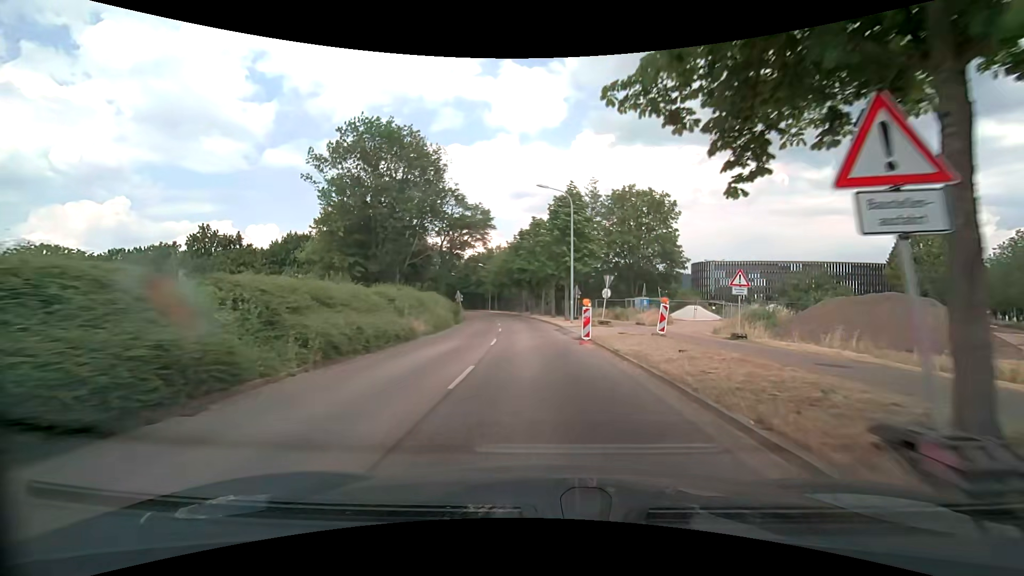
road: tertiary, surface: asphalt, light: Day
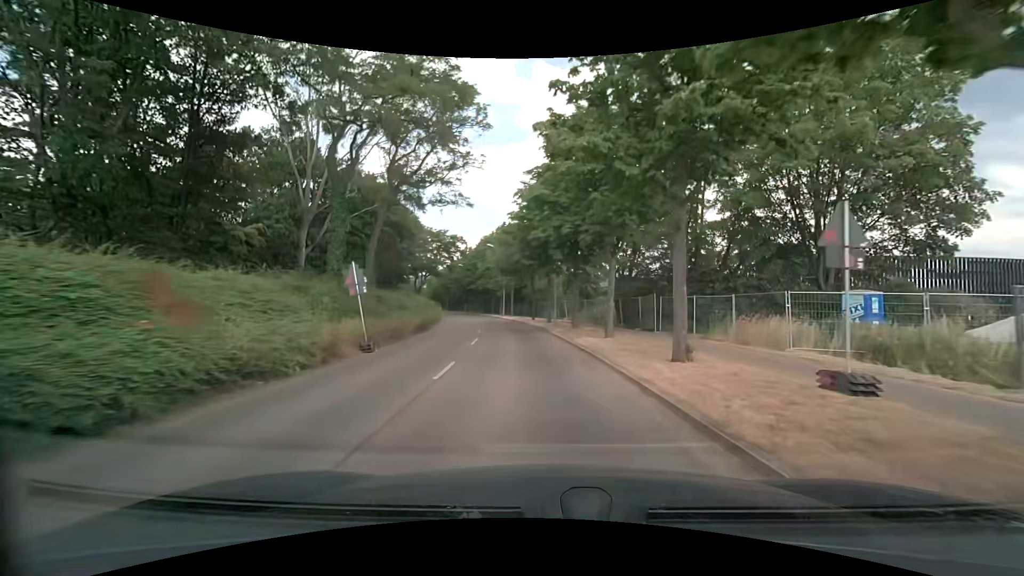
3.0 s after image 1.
(-1.4, +34.5) m; -4°
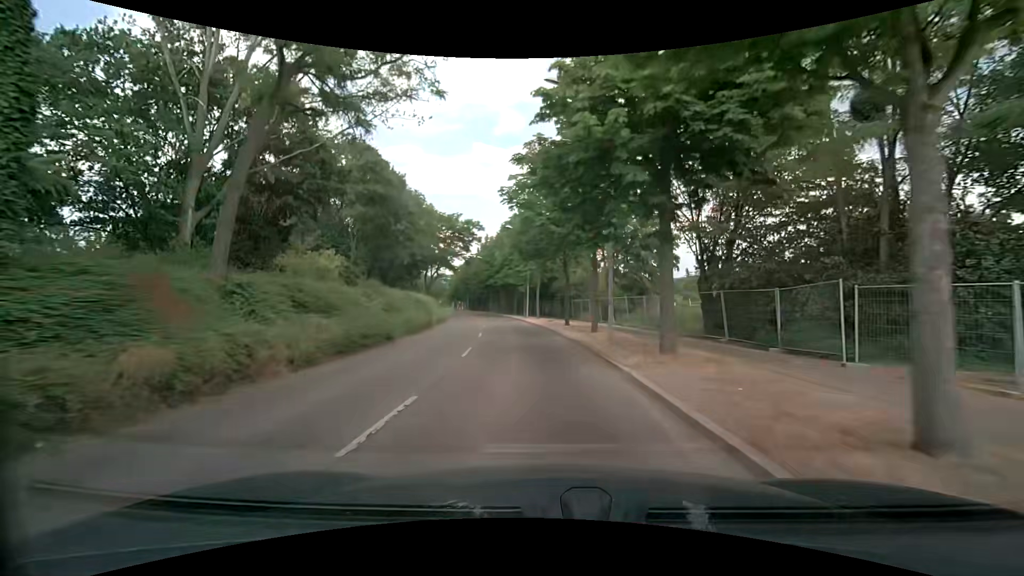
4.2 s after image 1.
(-0.3, +14.1) m; -3°
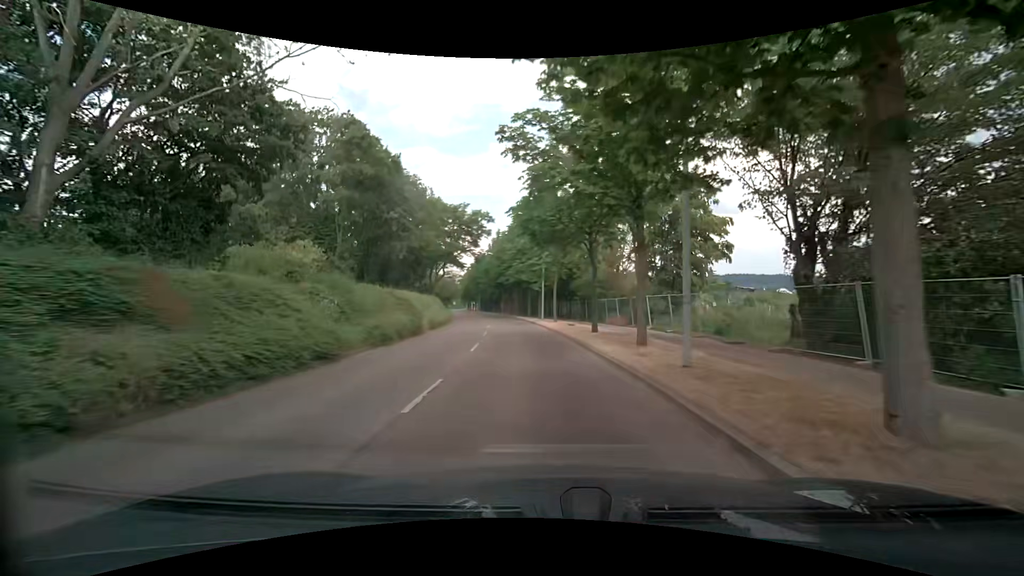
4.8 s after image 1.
(-0.1, +7.1) m; -2°
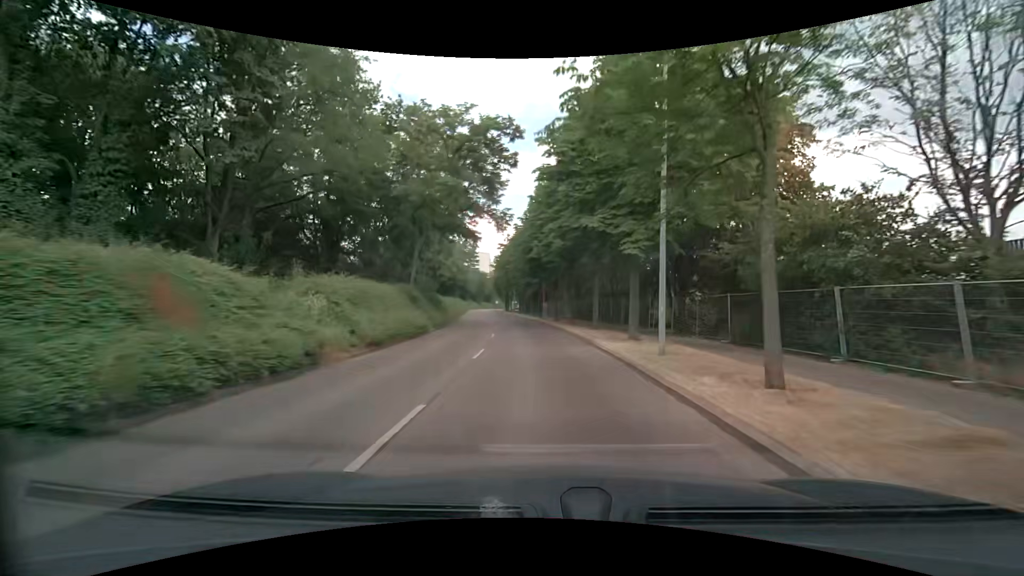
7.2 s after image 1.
(-1.8, +29.7) m; -6°
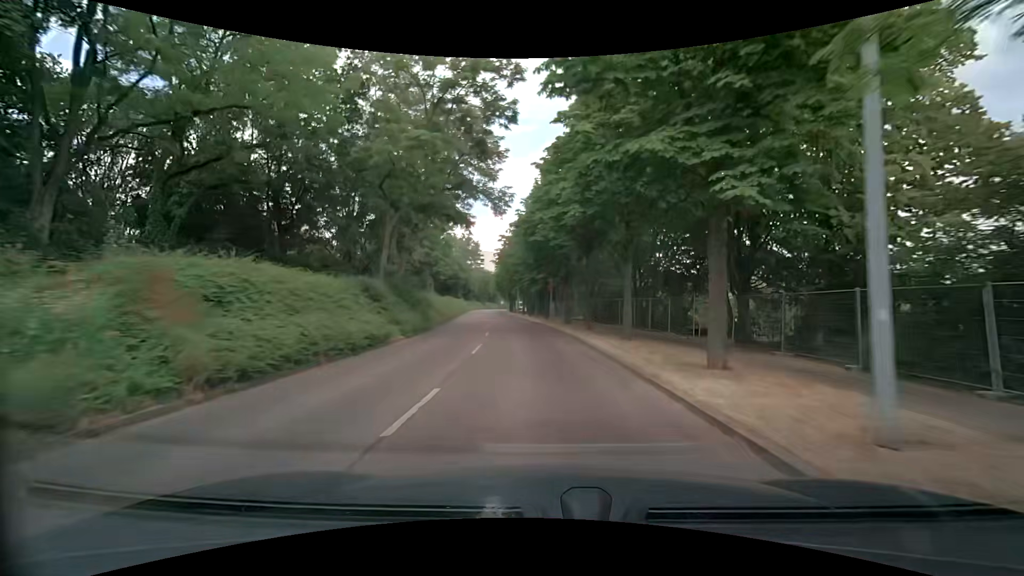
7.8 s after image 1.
(0.0, +7.7) m; -1°
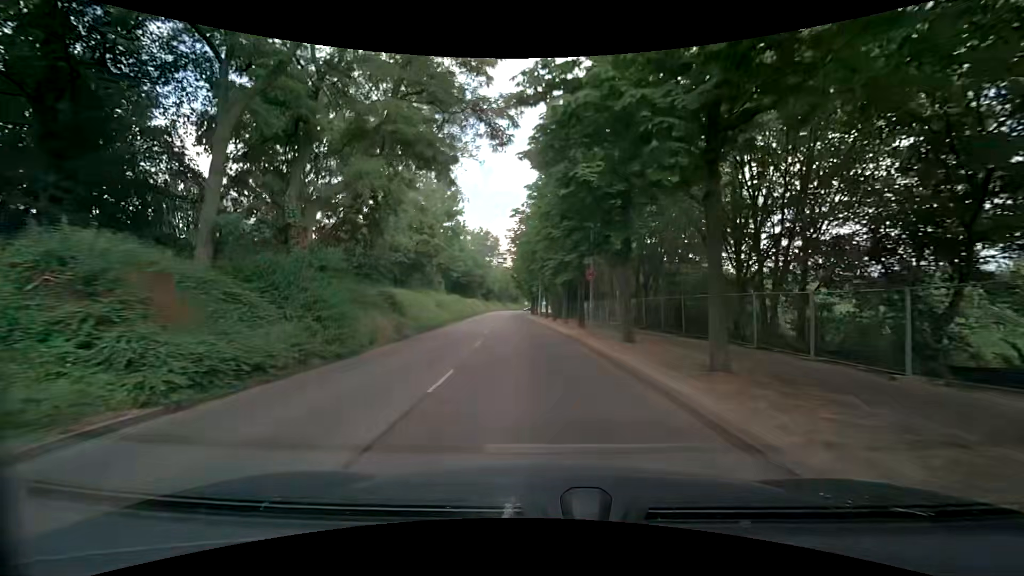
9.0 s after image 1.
(-0.3, +15.3) m; -3°
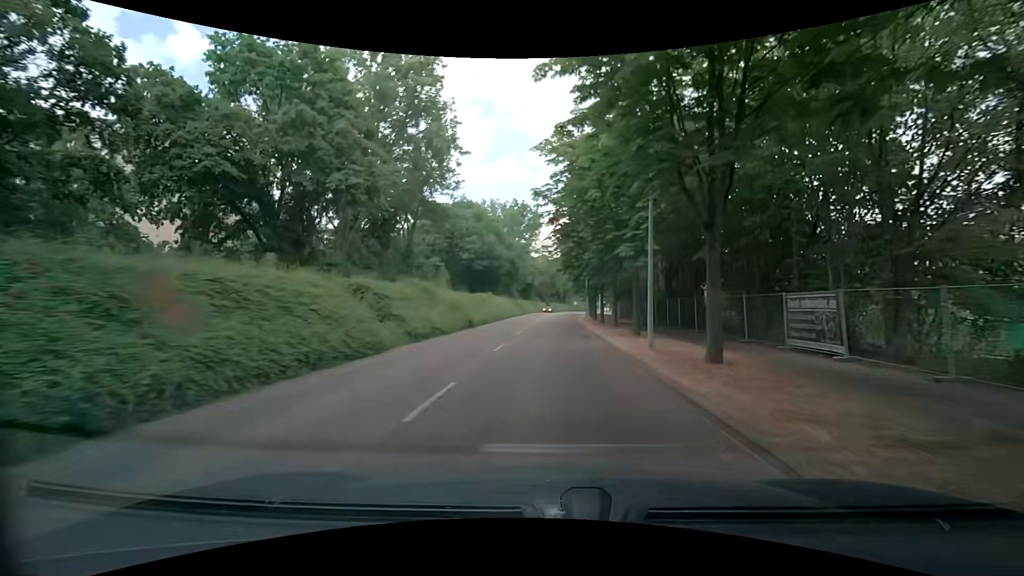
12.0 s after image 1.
(-1.8, +38.1) m; -5°
(0, +10) (0, +20) (0, +30) (+1, +40) (+1, +50) (+2, +60) (+2, +70) (+3, +80) (+4, +90) (+5, +100) m
